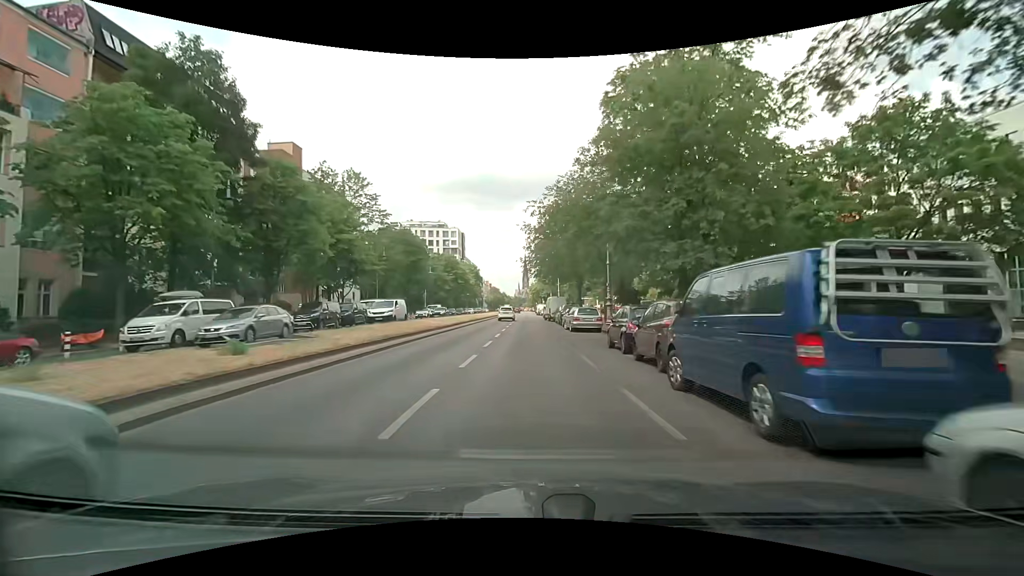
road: secondary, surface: asphalt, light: Day
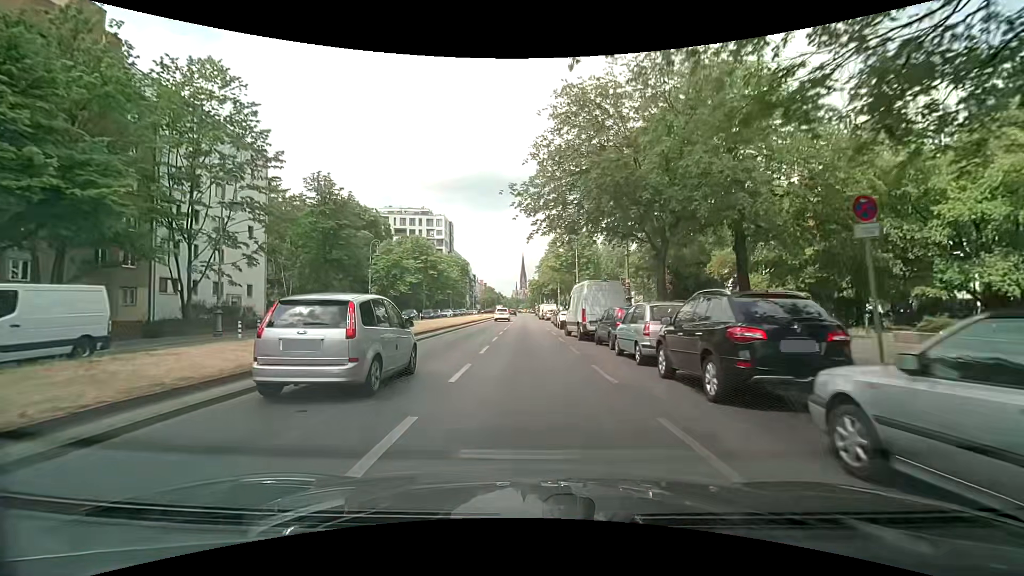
(-0.3, +32.3) m; -1°
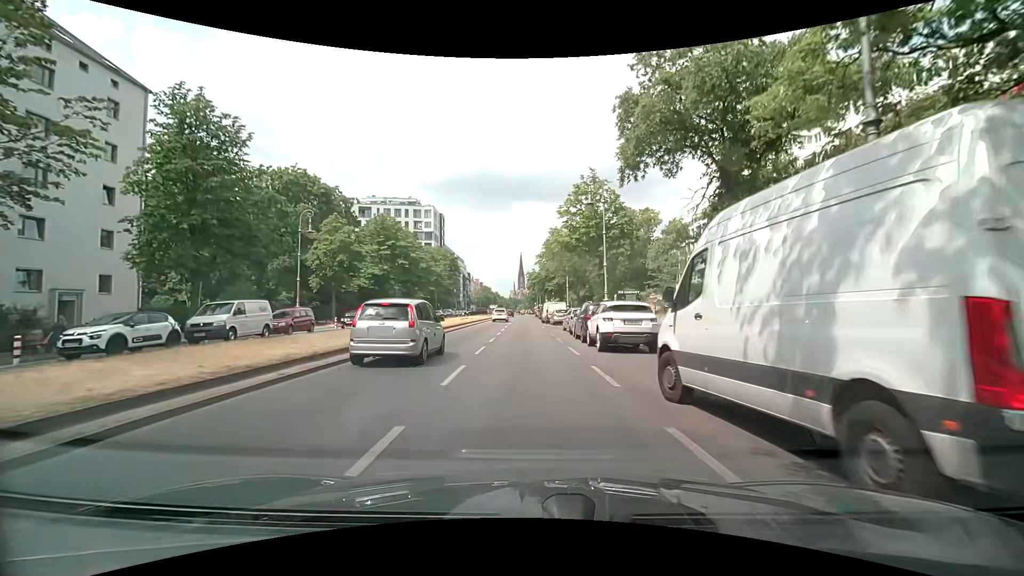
(+0.1, +18.7) m; +1°
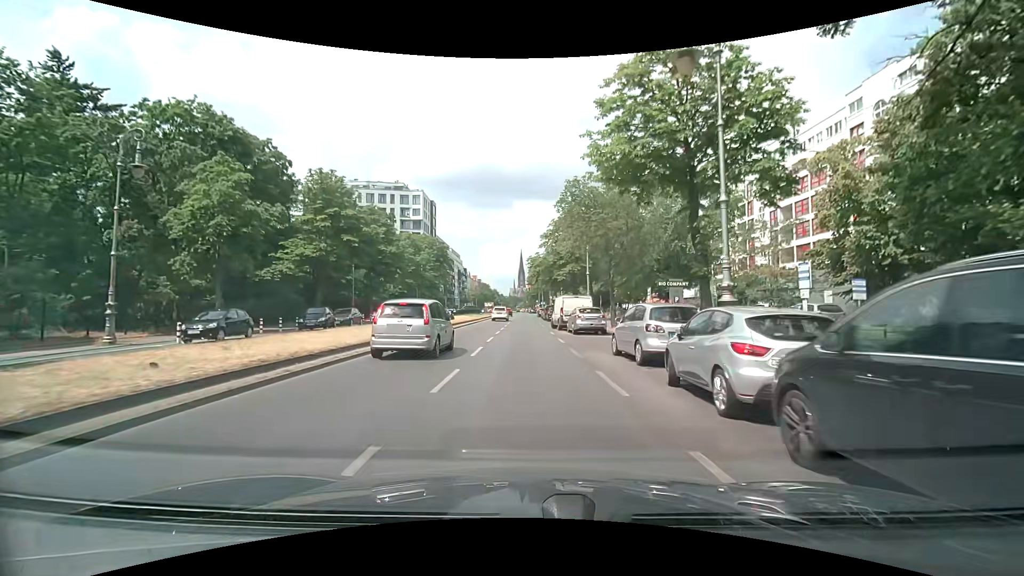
(-0.2, +19.2) m; -1°
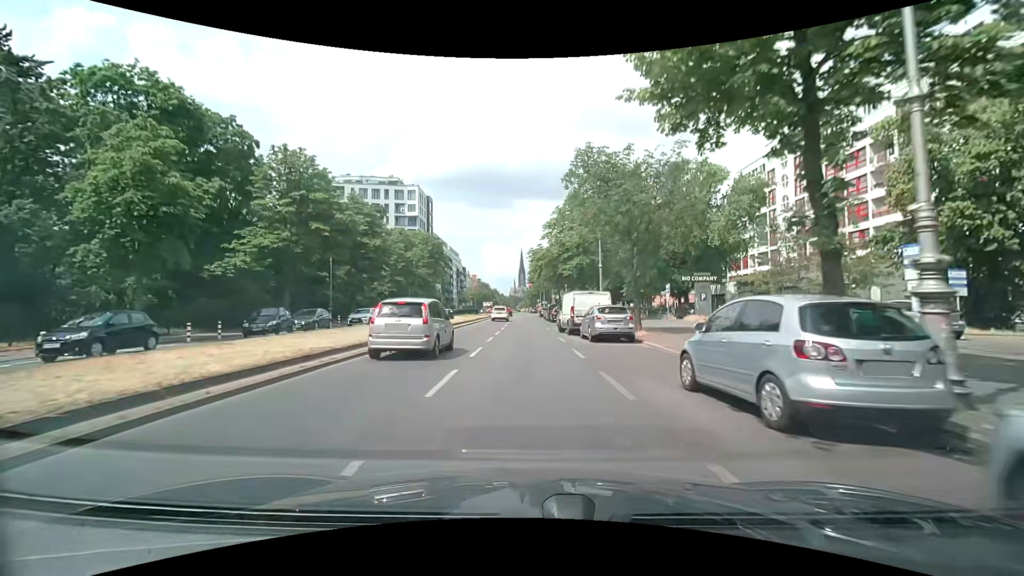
(0.0, +6.6) m; 0°
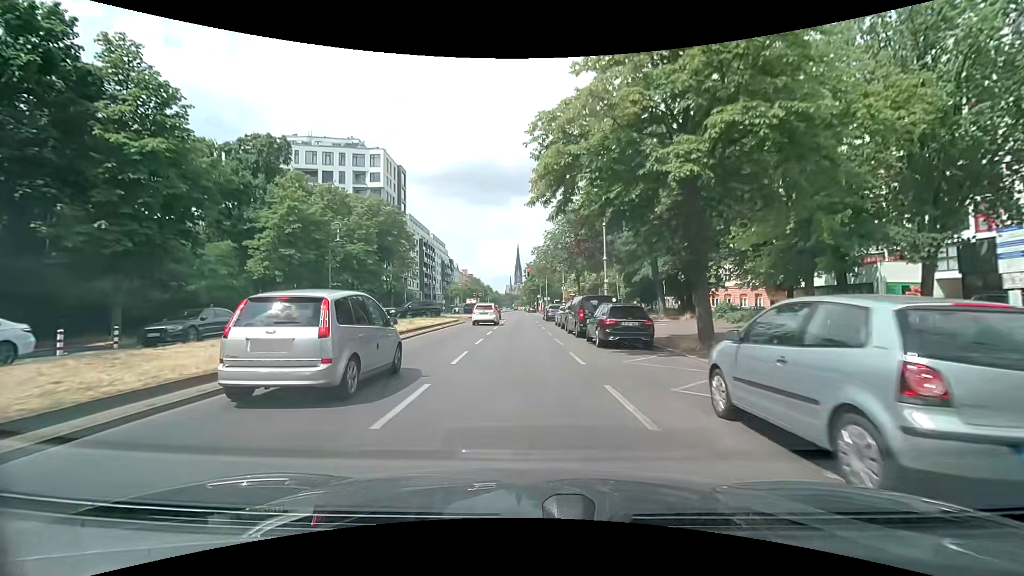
(+0.1, +32.4) m; 0°
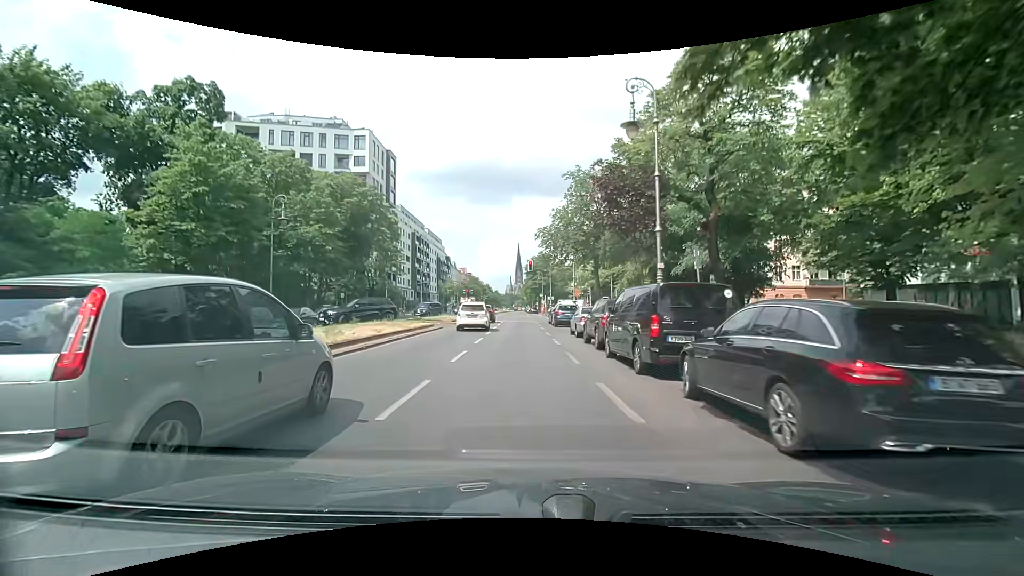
(0.0, +11.7) m; +1°
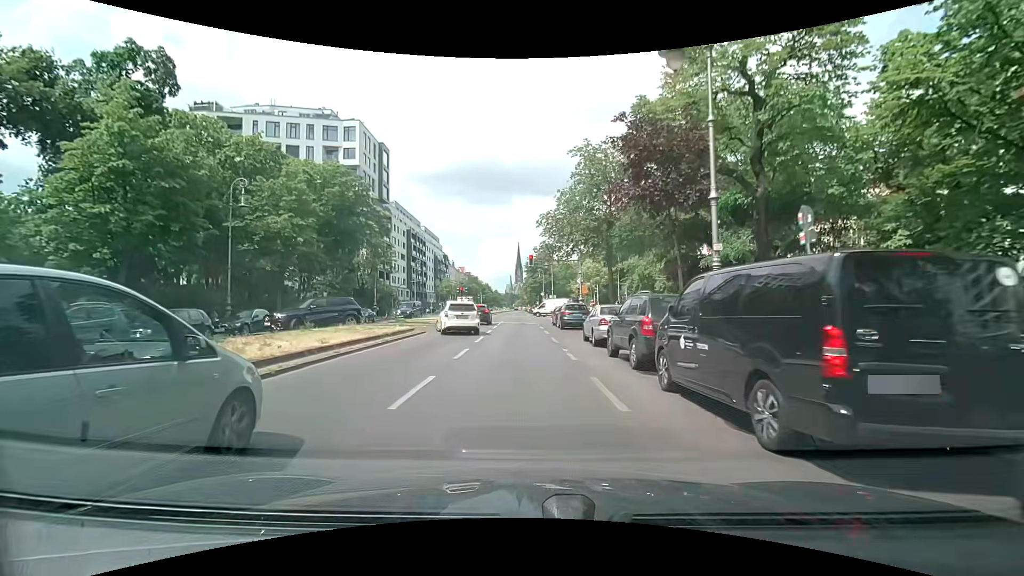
(0.0, +5.4) m; -1°
